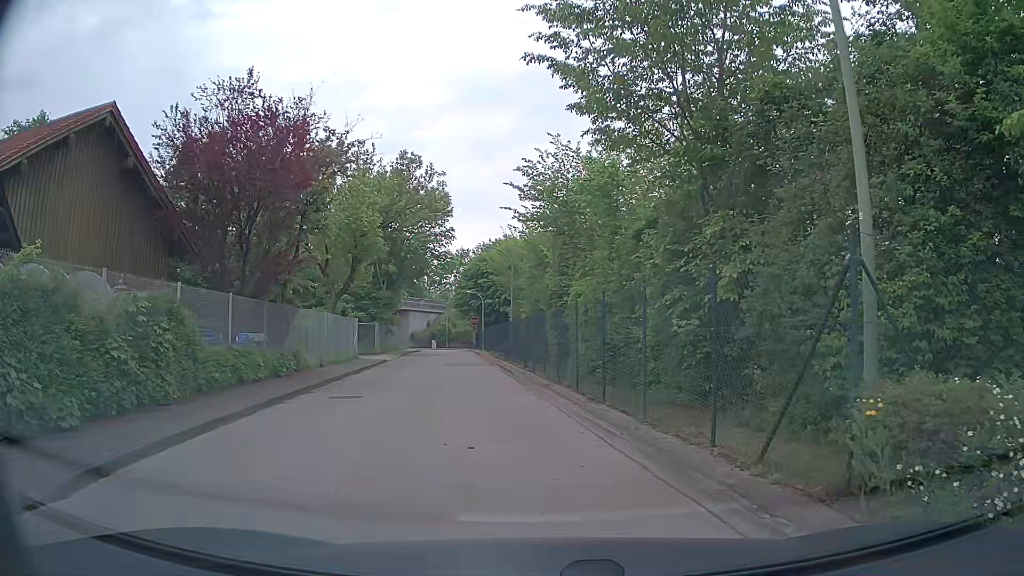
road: tertiary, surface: asphalt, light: Day
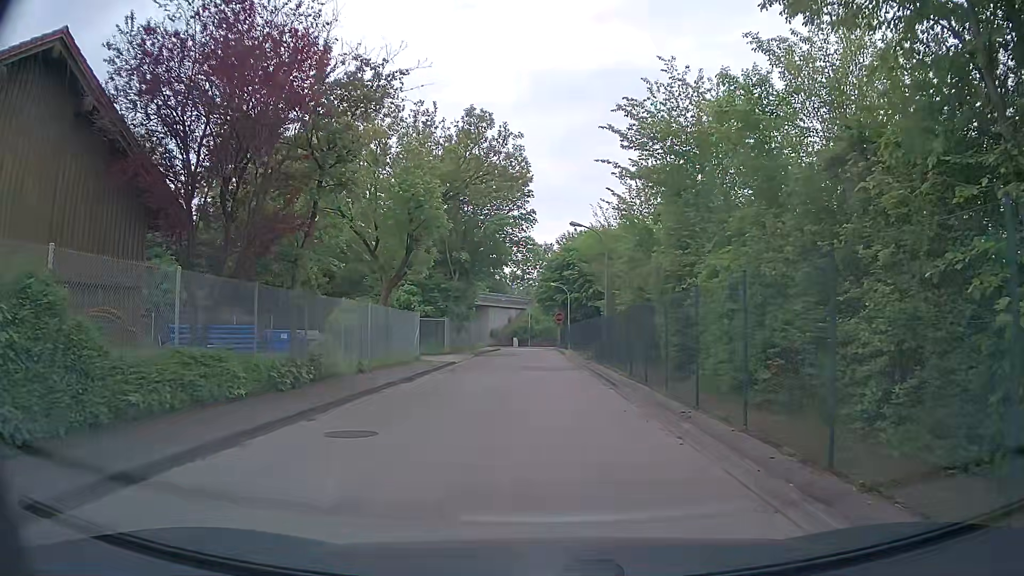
(-0.3, +6.2) m; -6°
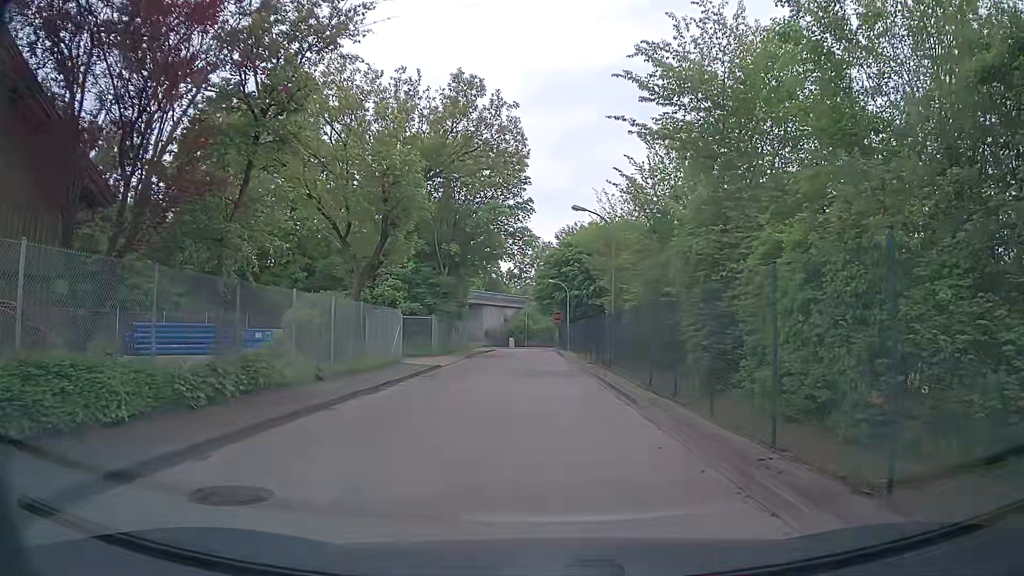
(0.0, +3.6) m; 0°
